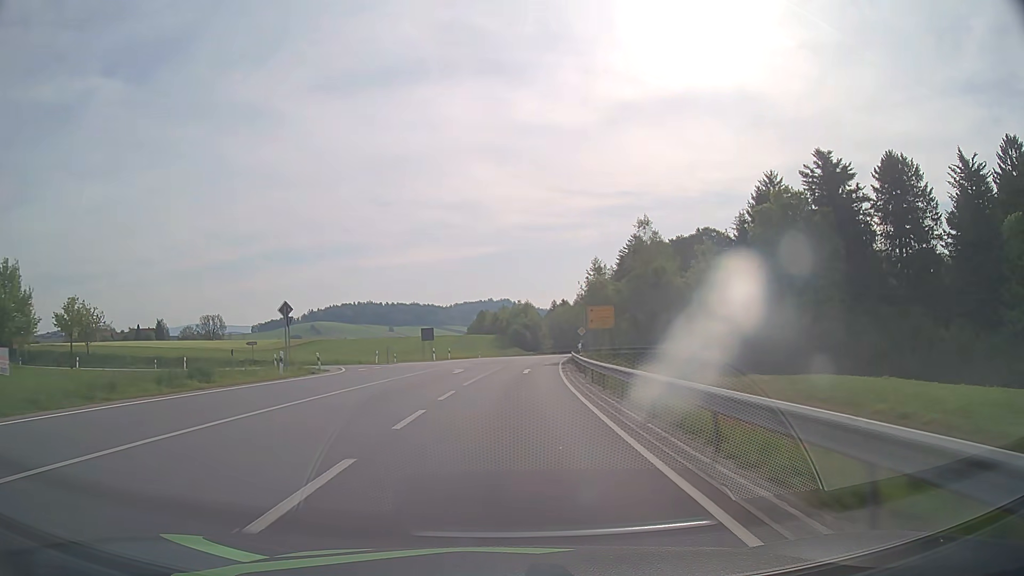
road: secondary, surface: asphalt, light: Day
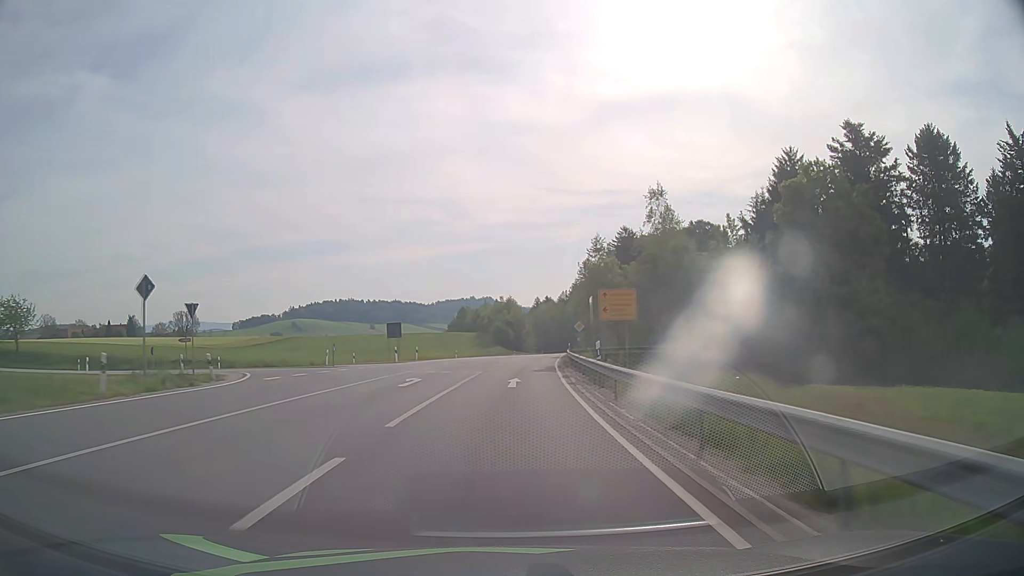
(+0.1, +11.8) m; +2°
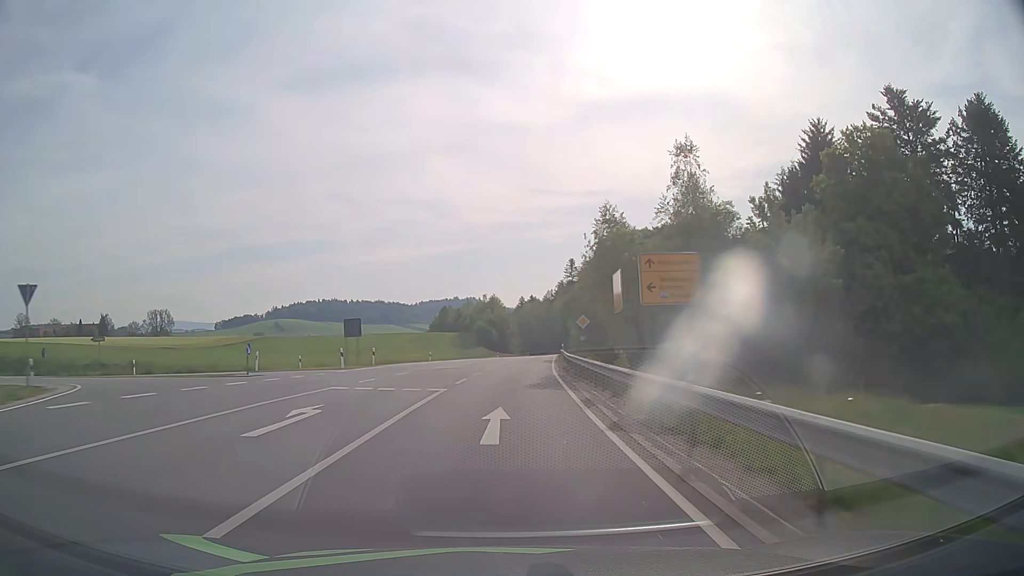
(+0.1, +11.9) m; +1°
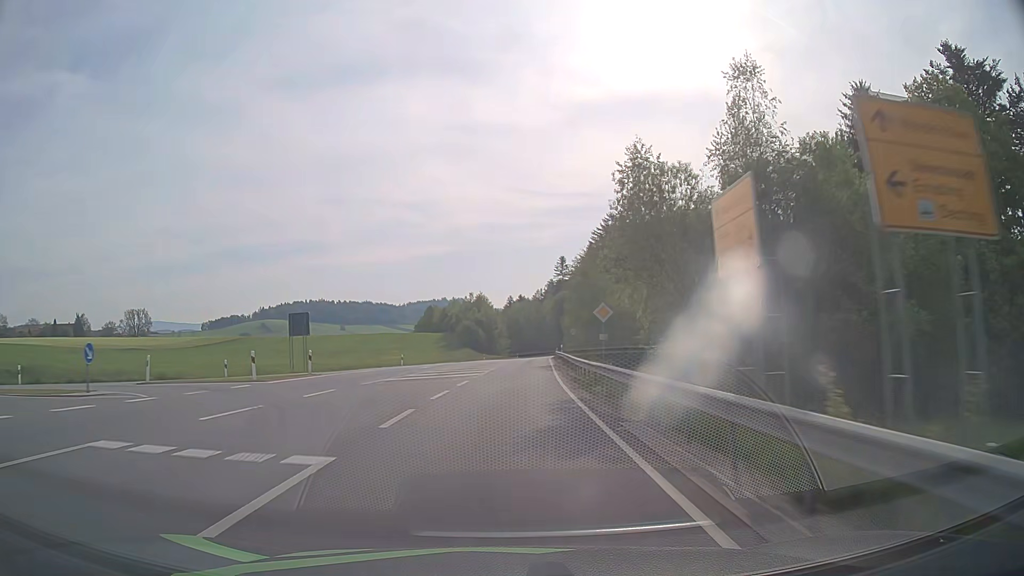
(+0.1, +11.9) m; +1°
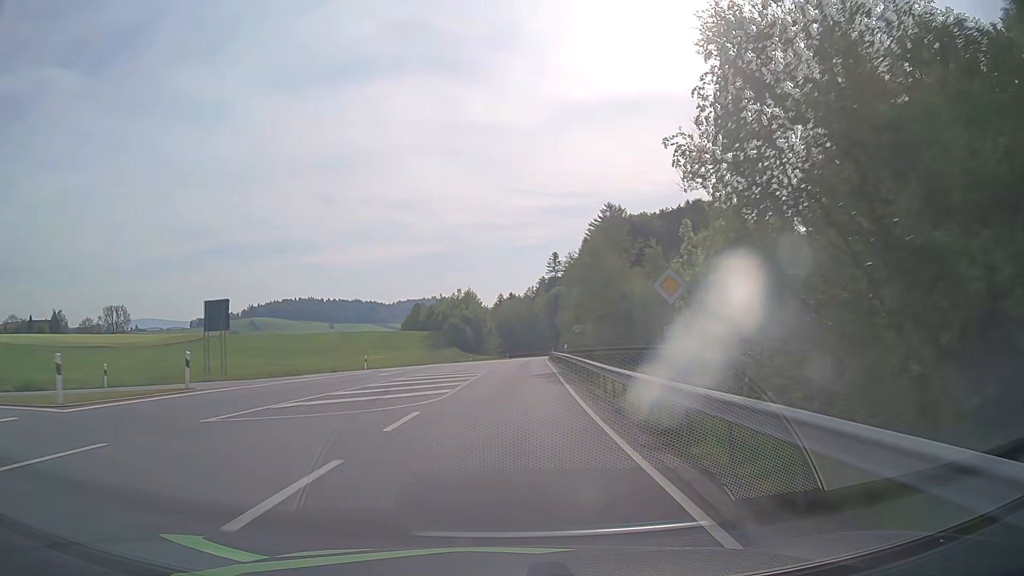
(+0.1, +11.9) m; +1°
